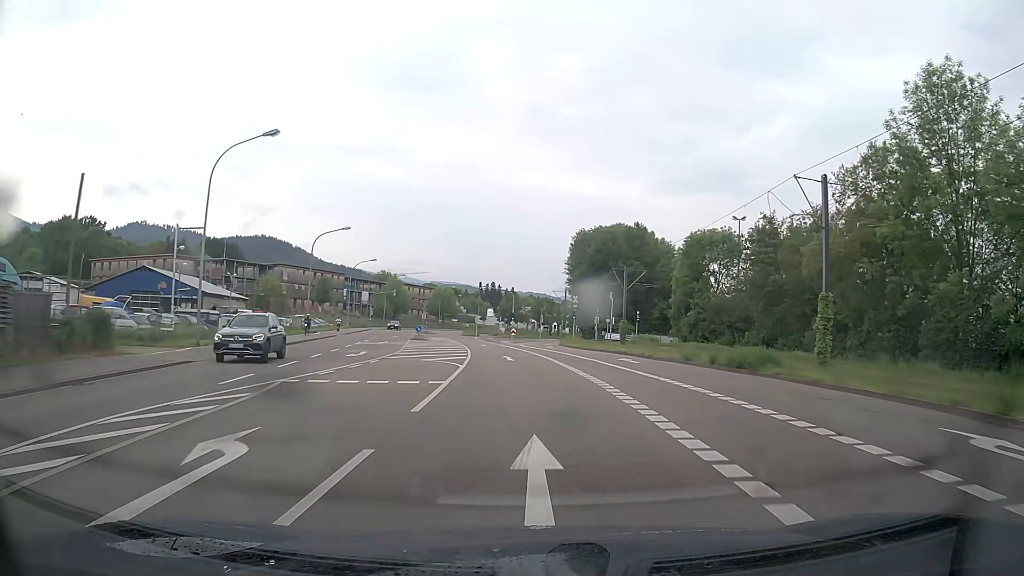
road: tertiary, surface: asphalt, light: Day
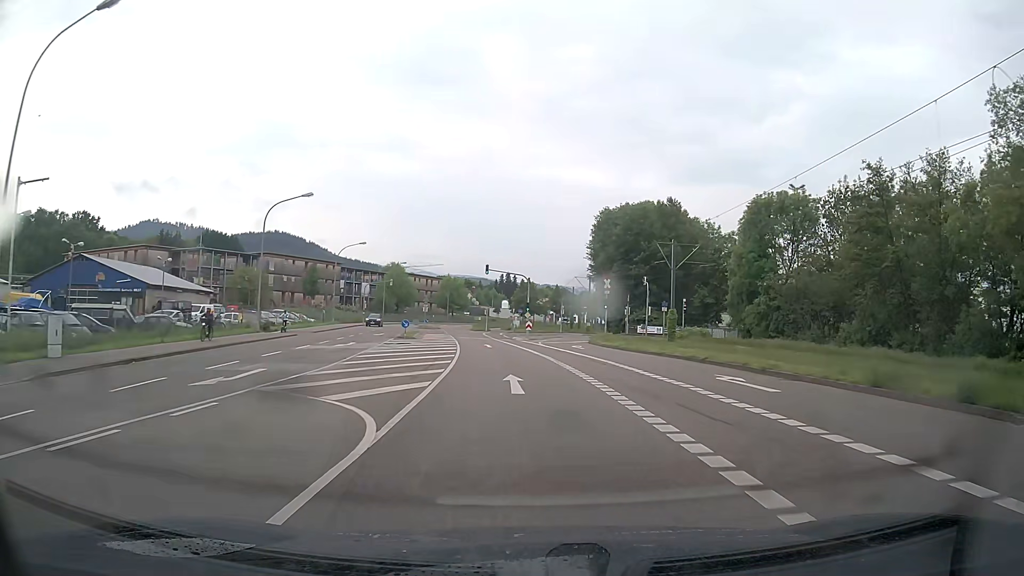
(-0.2, +14.6) m; -1°
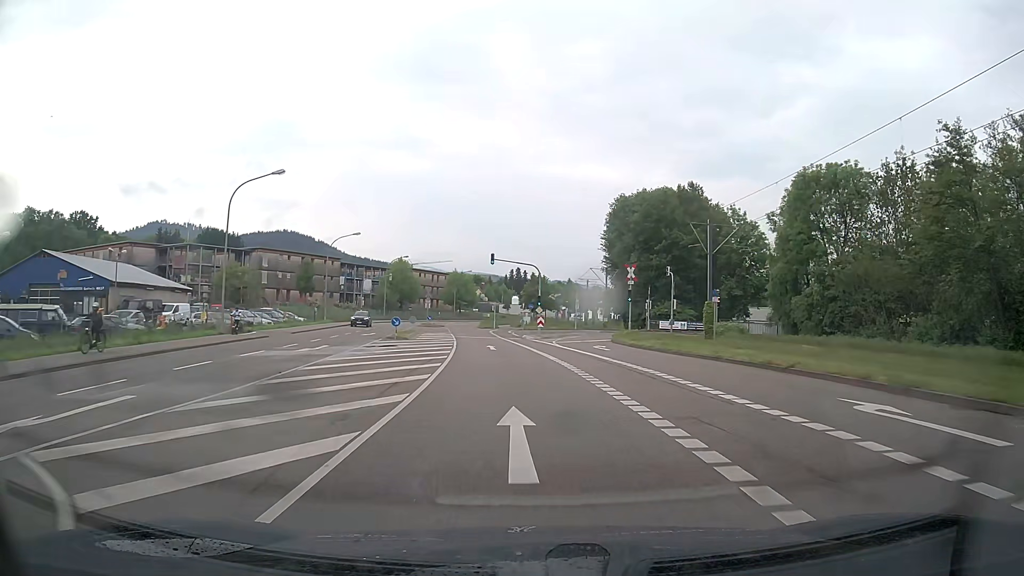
(-0.1, +7.3) m; -1°
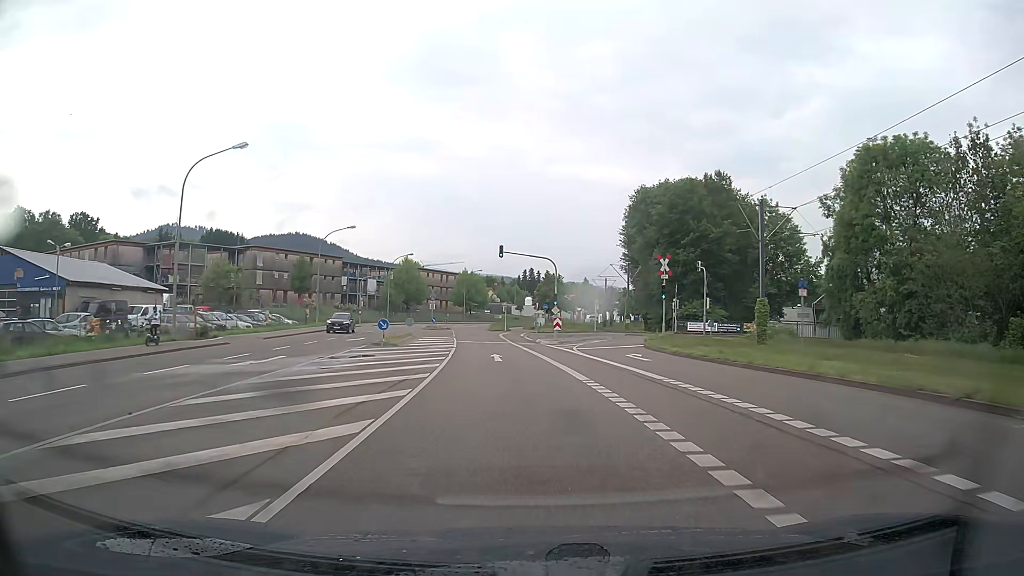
(-0.1, +7.3) m; -2°
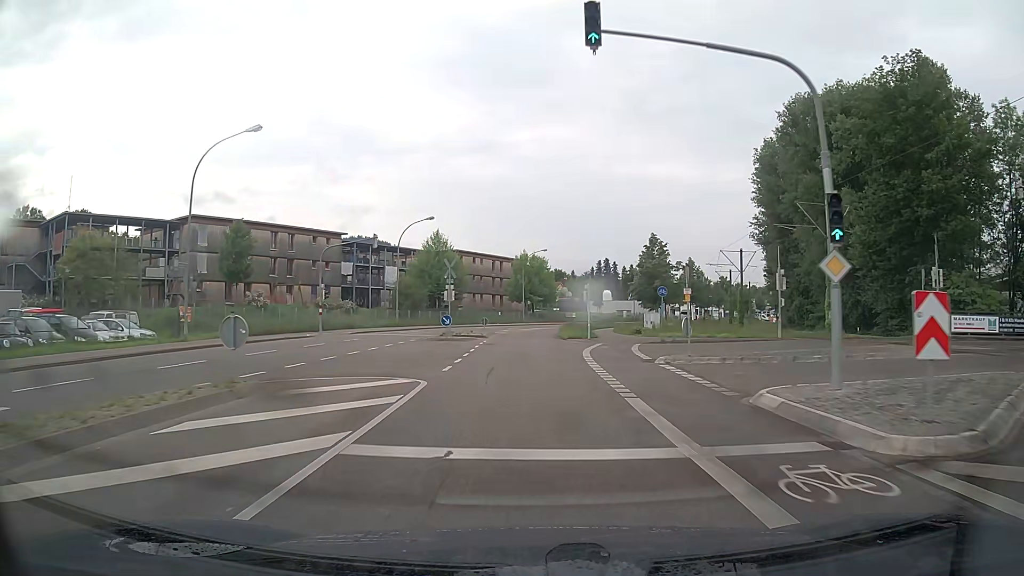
(-1.6, +36.5) m; -5°
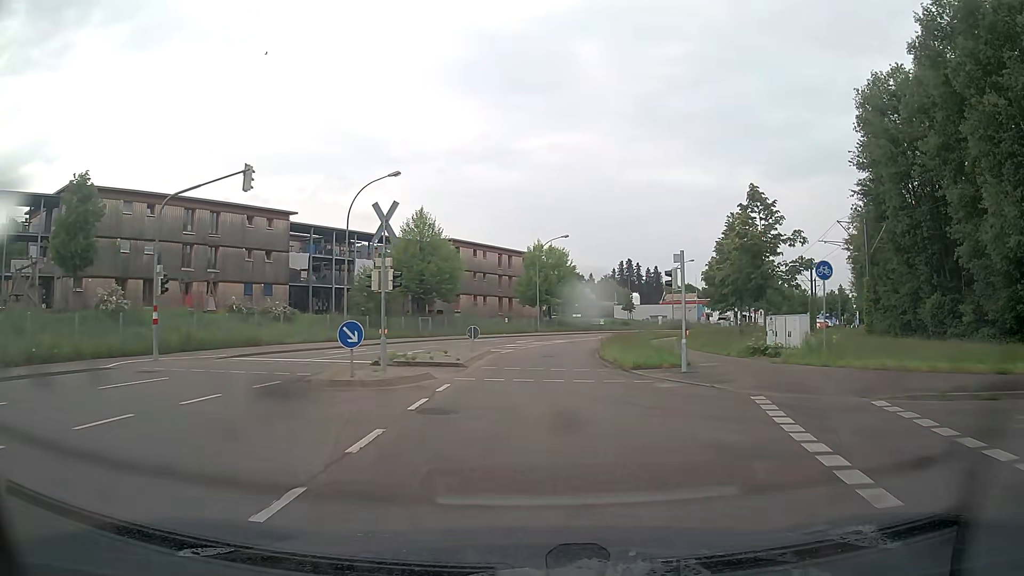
(-0.3, +22.0) m; -1°
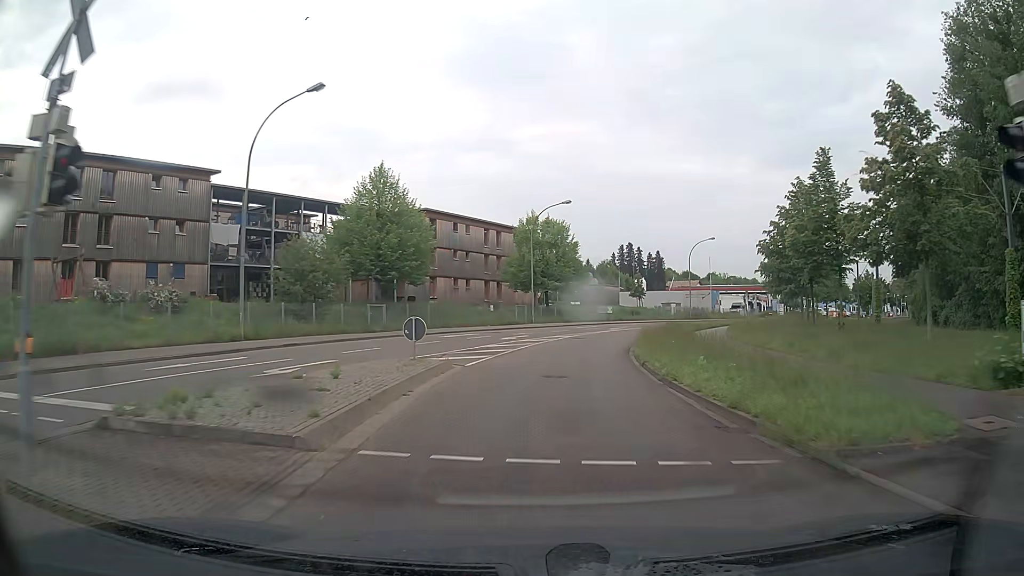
(+0.1, +14.5) m; +1°
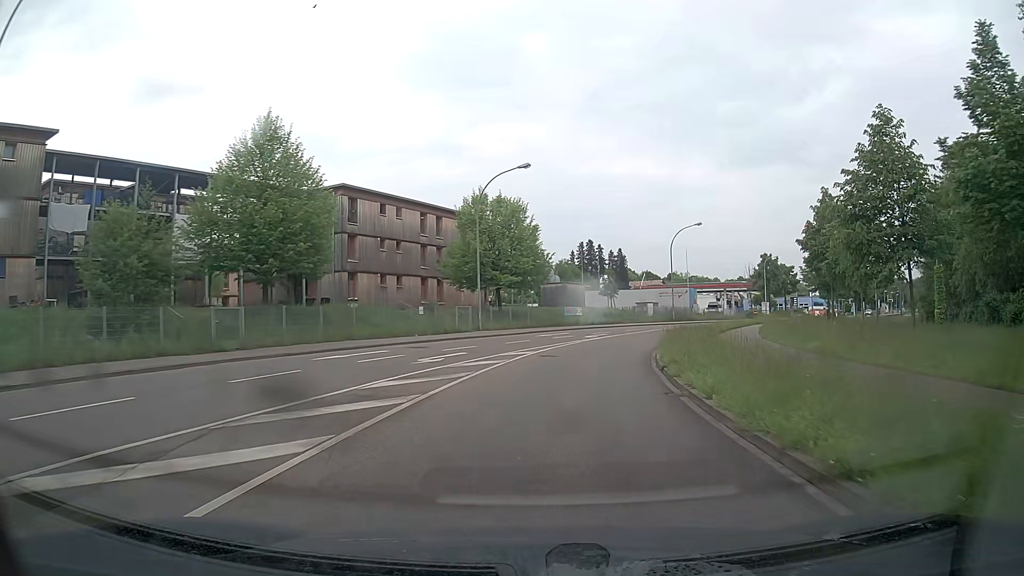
(+0.4, +14.3) m; +4°
(0, +10) (+2, +20) (+4, +30) (+7, +39) (+11, +48) (+16, +57) (+21, +65) (+27, +73) (+33, +81) (+39, +89) m
